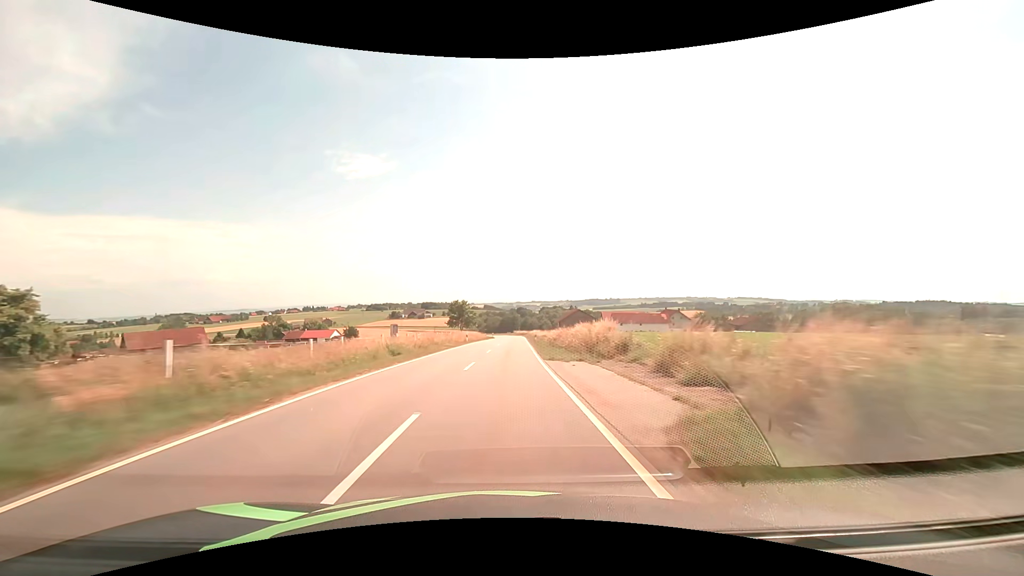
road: tertiary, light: Day
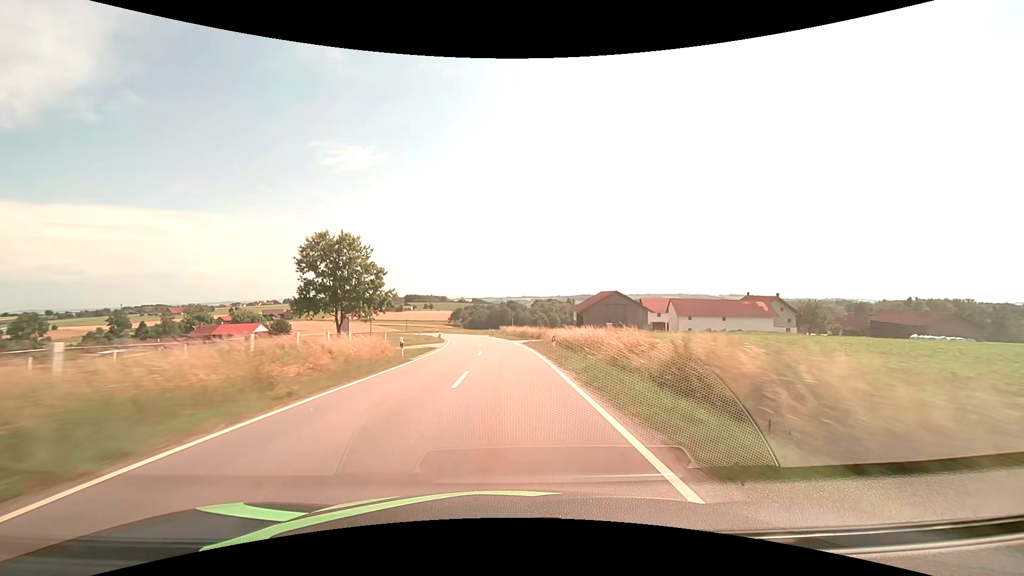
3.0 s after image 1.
(+1.3, +77.7) m; +1°
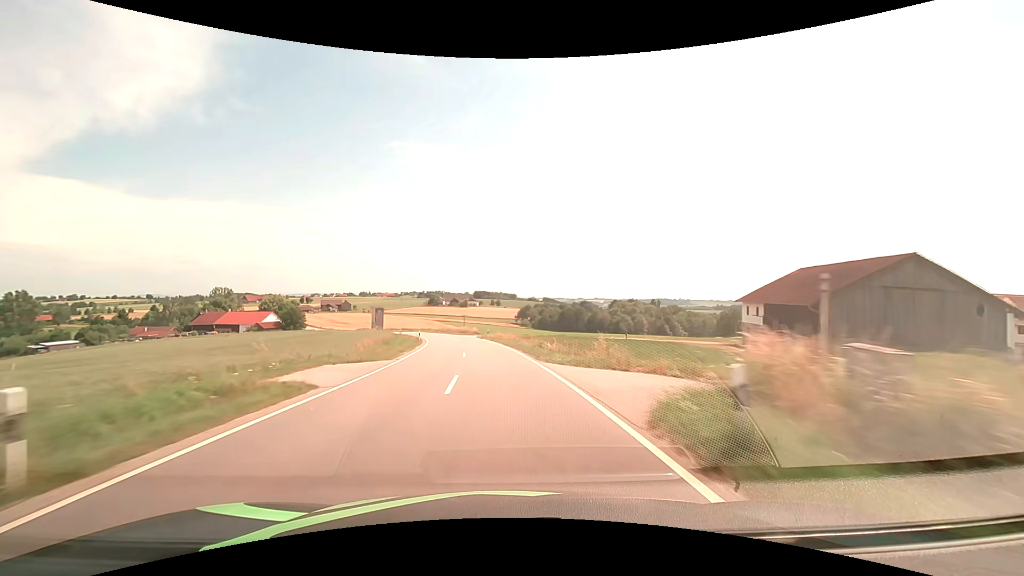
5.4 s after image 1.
(-3.3, +61.7) m; -7°
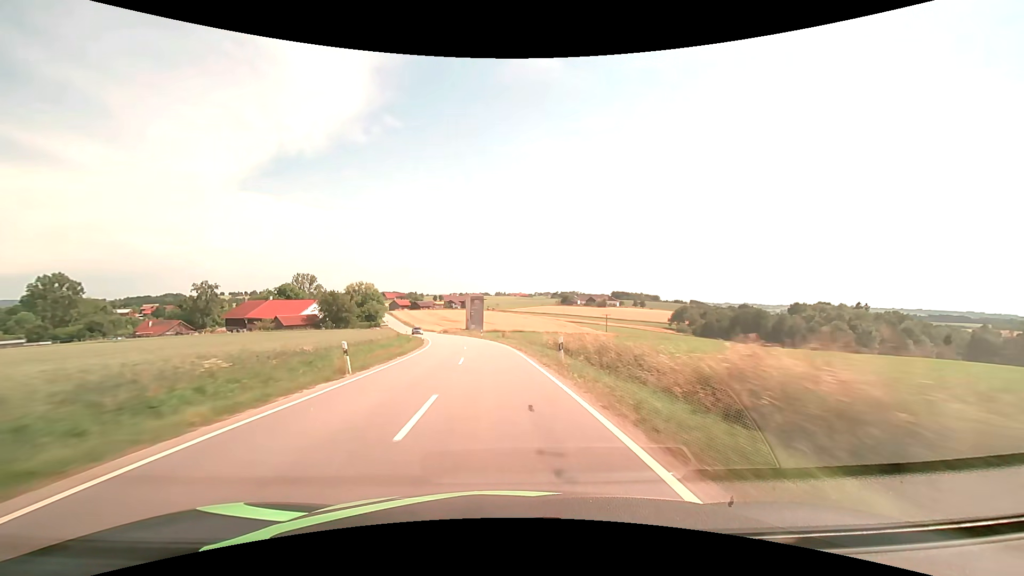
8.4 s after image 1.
(-10.2, +76.4) m; -15°
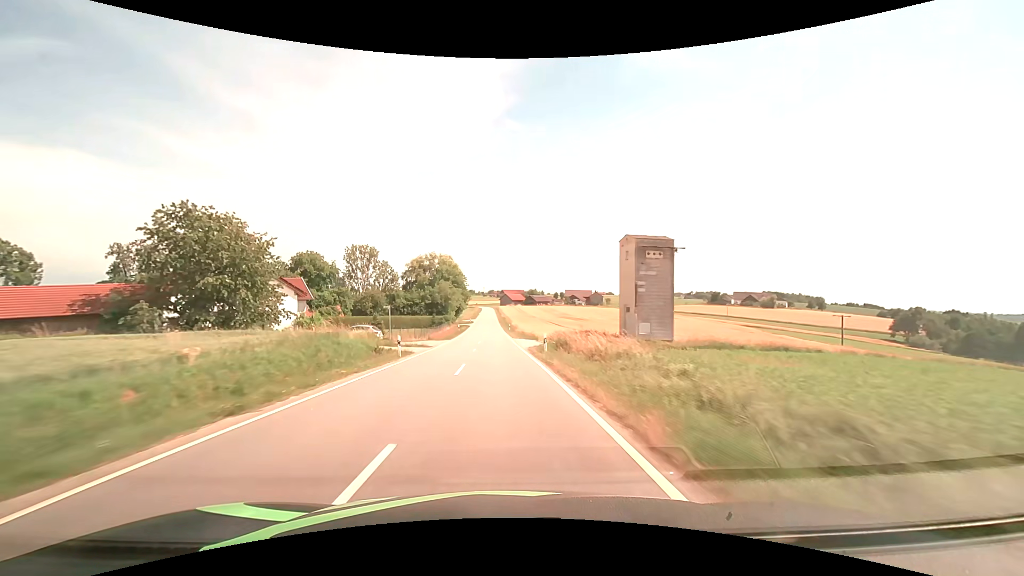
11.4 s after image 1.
(-9.4, +76.6) m; -14°
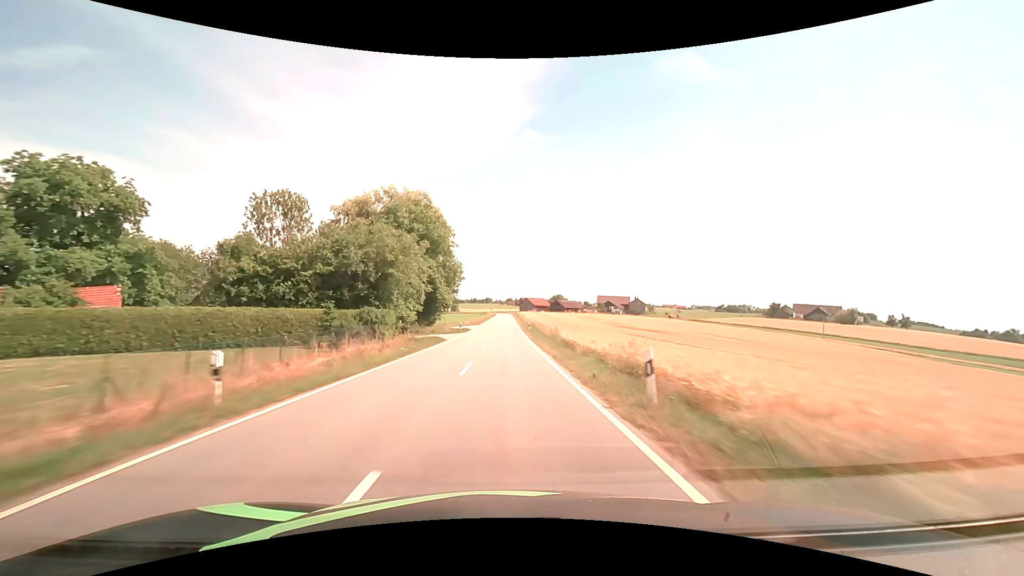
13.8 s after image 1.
(-2.3, +61.9) m; -3°
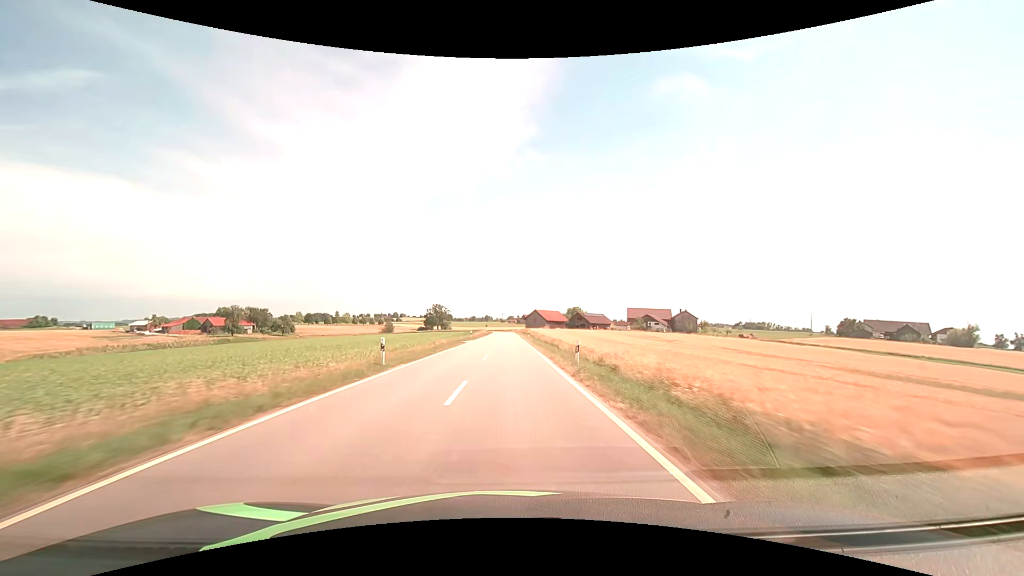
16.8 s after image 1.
(-0.1, +77.2) m; 0°
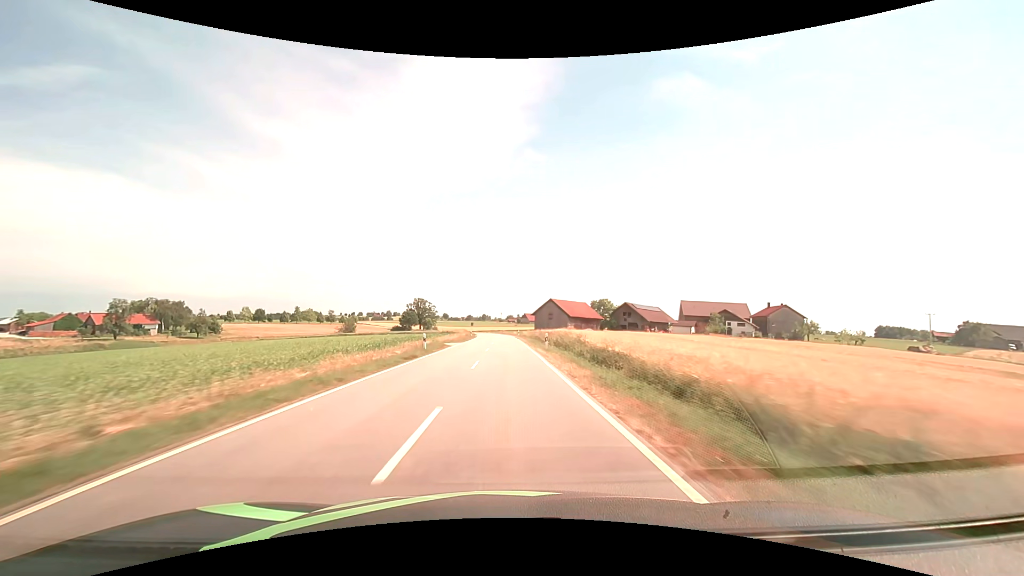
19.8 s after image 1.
(+0.2, +77.2) m; 0°
(0, +10) (0, +20) (0, +30) (0, +40) (0, +50) (0, +60) (-1, +70) (-1, +80) (-1, +90) (-2, +100) m
